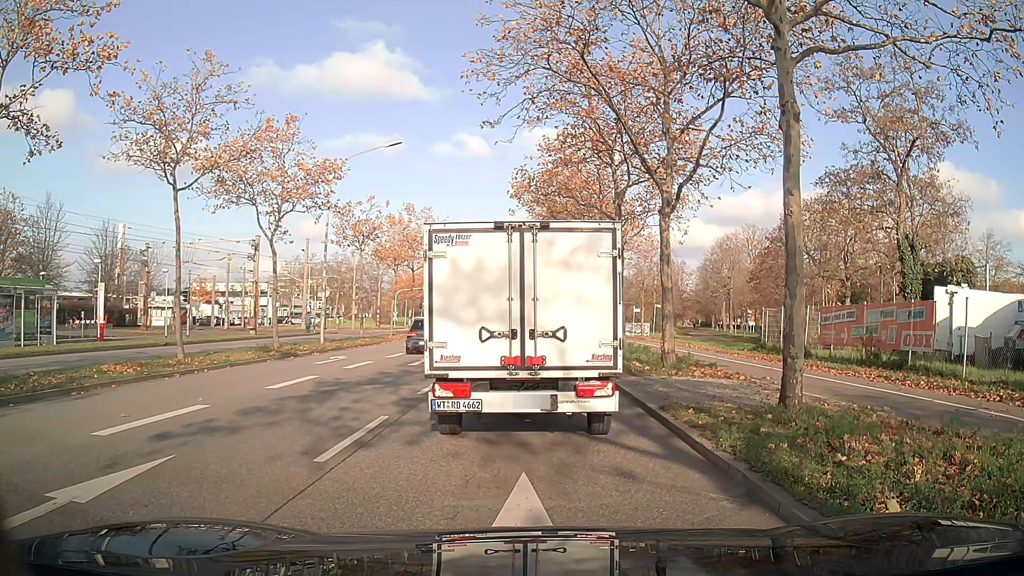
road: primary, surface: asphalt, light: Day
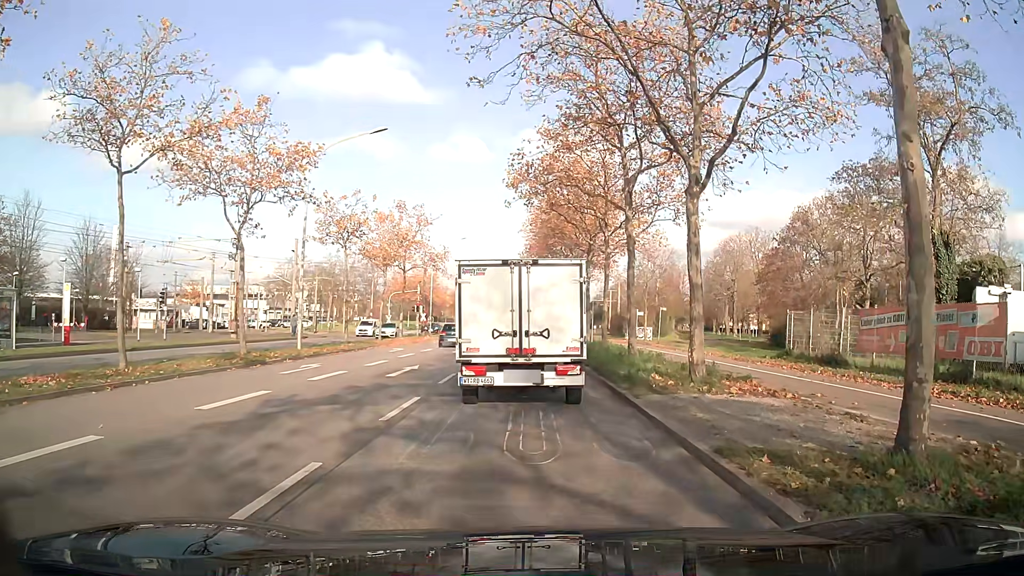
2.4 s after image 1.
(0.0, +3.3) m; +1°
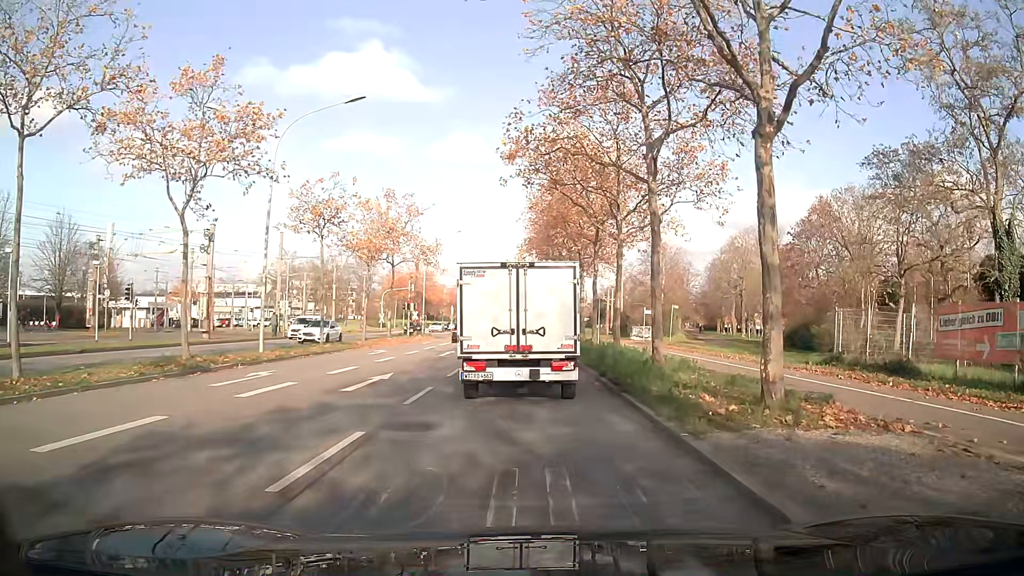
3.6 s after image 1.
(0.0, +4.4) m; 0°
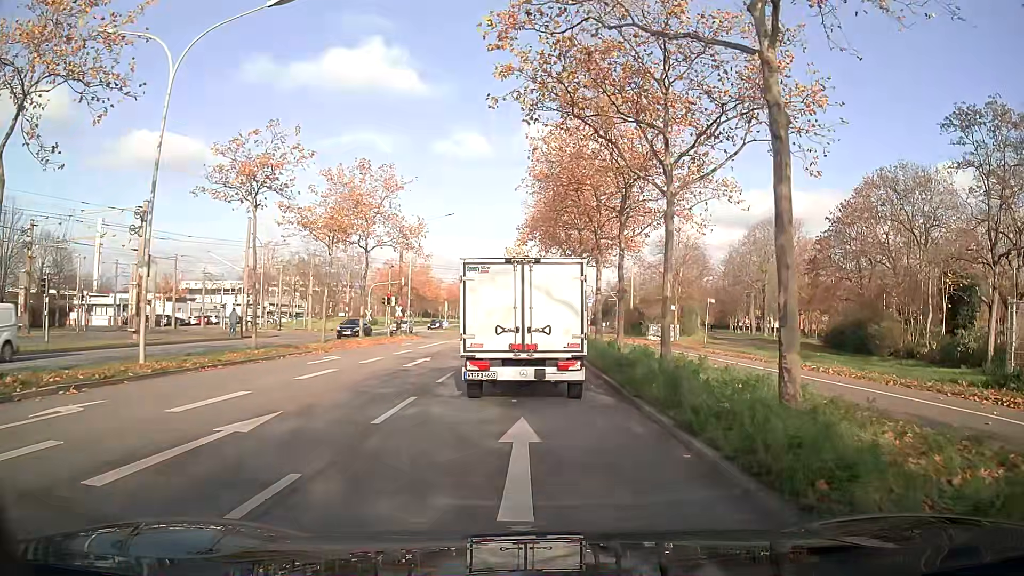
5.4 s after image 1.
(0.0, +8.8) m; 0°
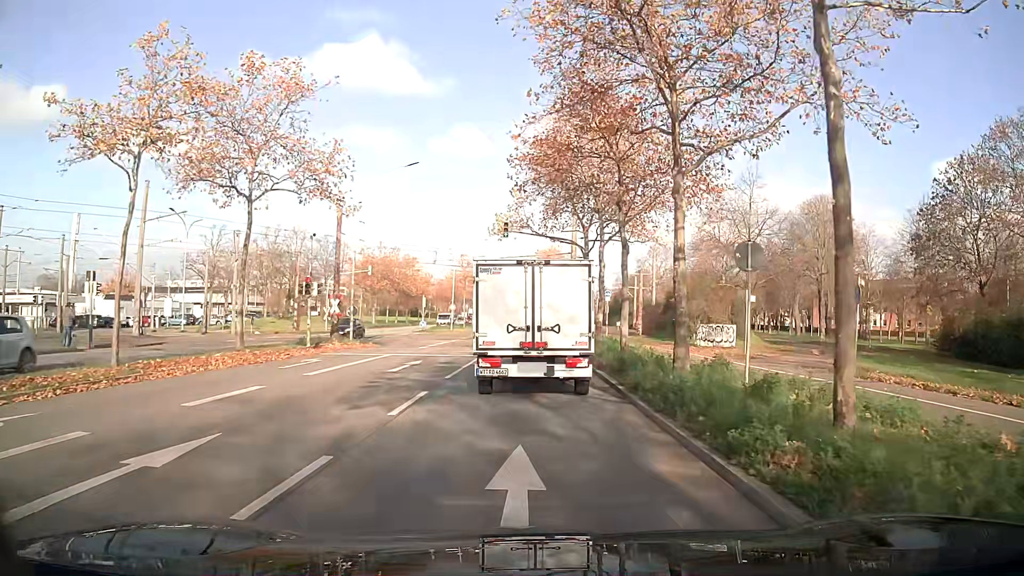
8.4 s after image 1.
(-0.1, +17.7) m; 0°
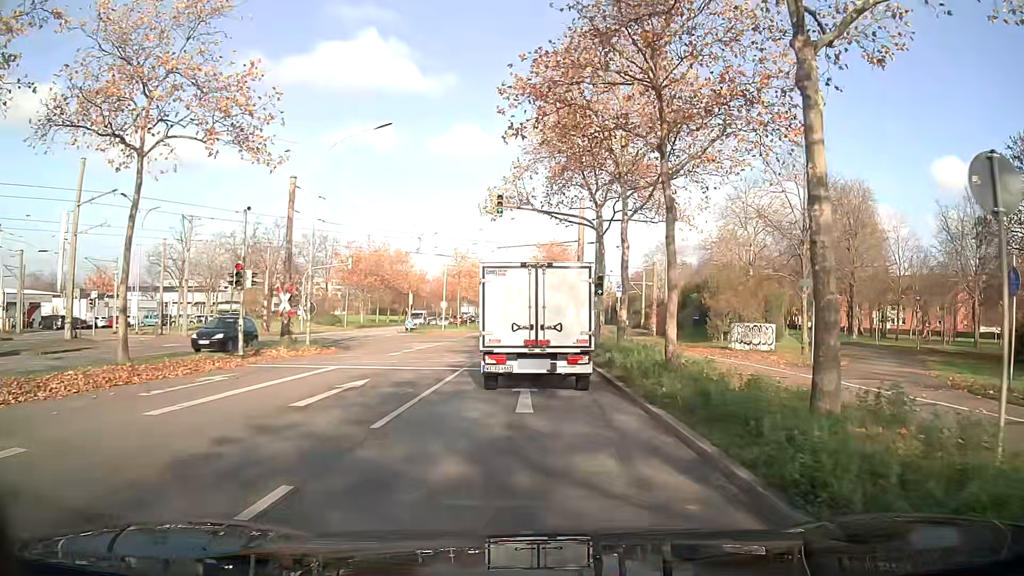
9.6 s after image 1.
(0.0, +7.4) m; 0°
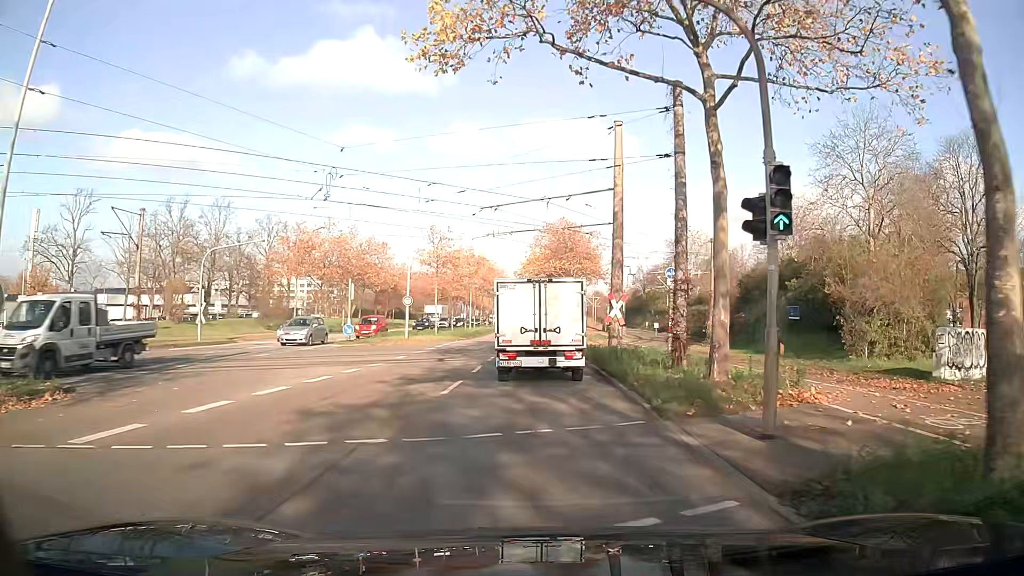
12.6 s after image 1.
(-0.1, +19.8) m; 0°
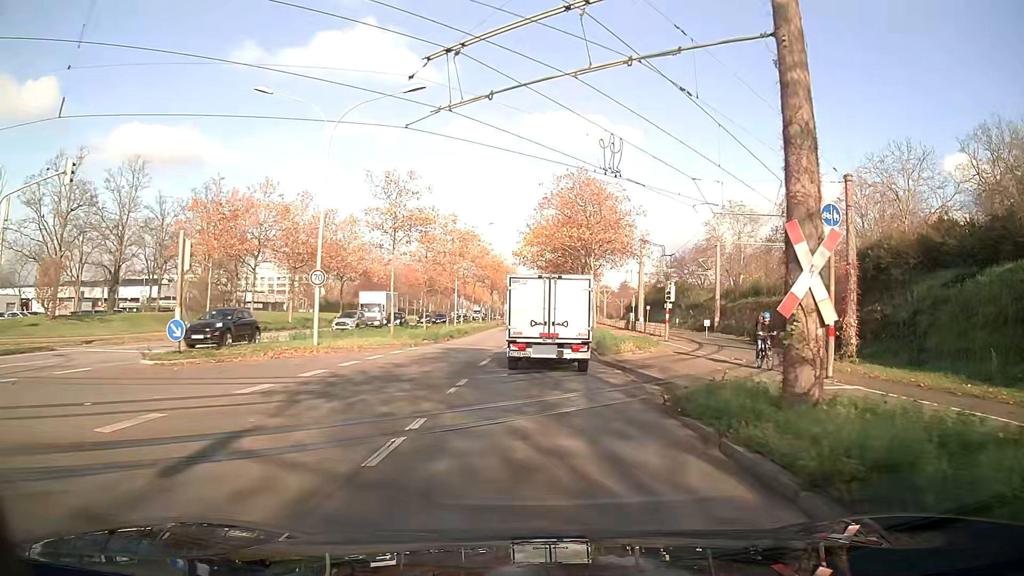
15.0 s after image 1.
(0.0, +19.2) m; 0°
(0, +10) (0, +20) (0, +30) (0, +40) (+1, +50) (+1, +60) (+1, +70) (+1, +80) (+1, +90) (+2, +100) m
